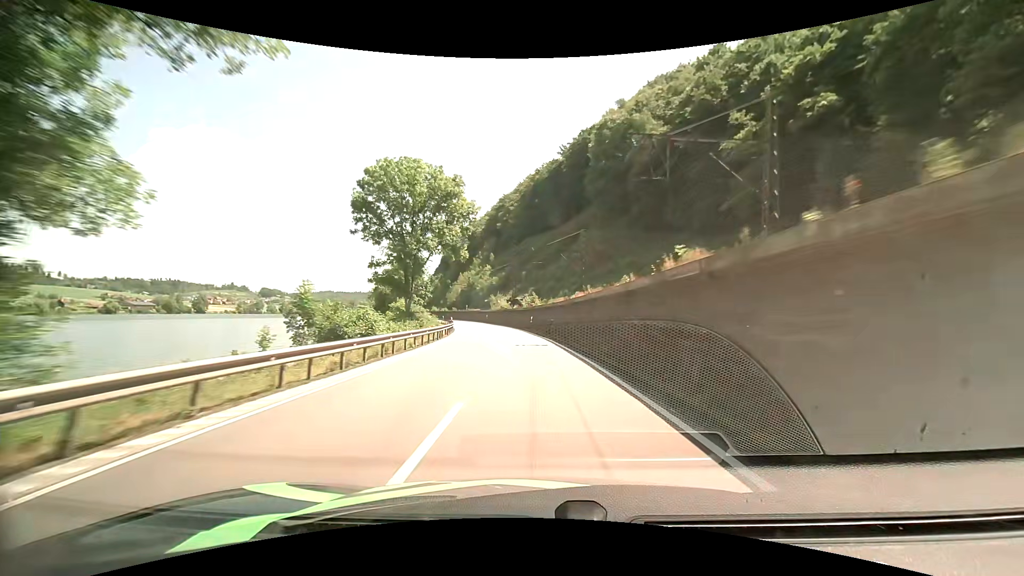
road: primary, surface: asphalt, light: Day
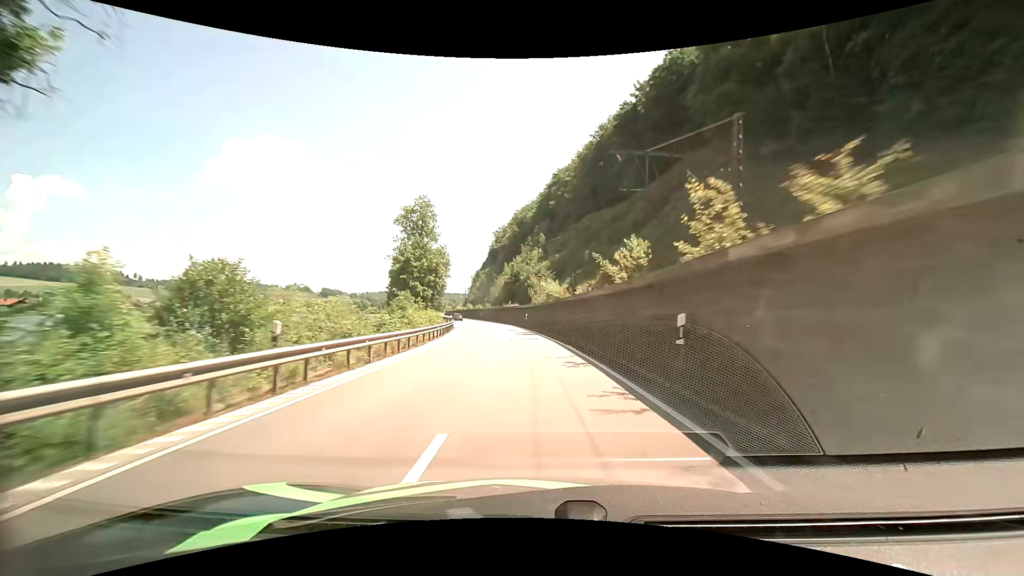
(-1.7, +38.1) m; -6°
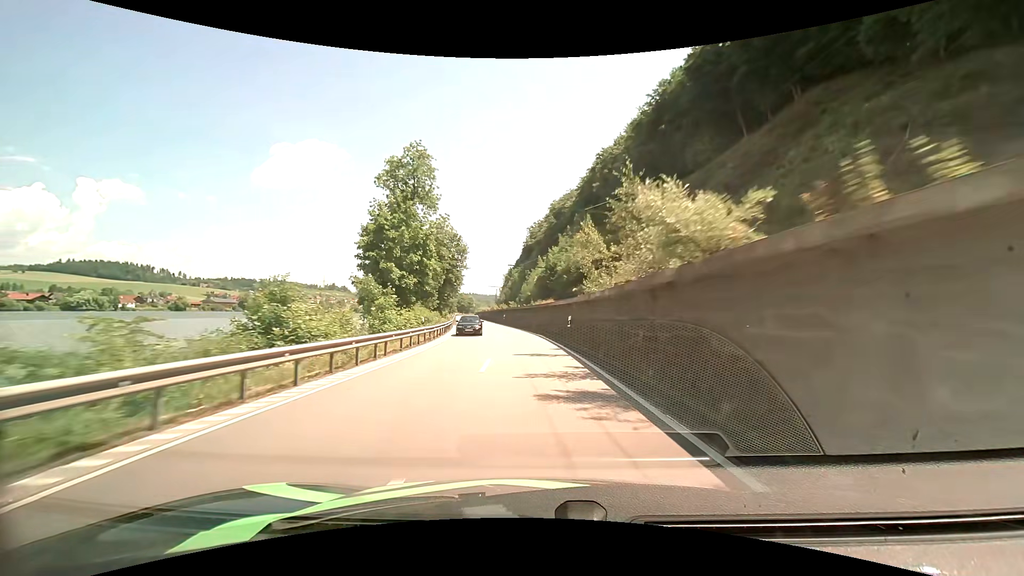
(-0.9, +25.4) m; -4°
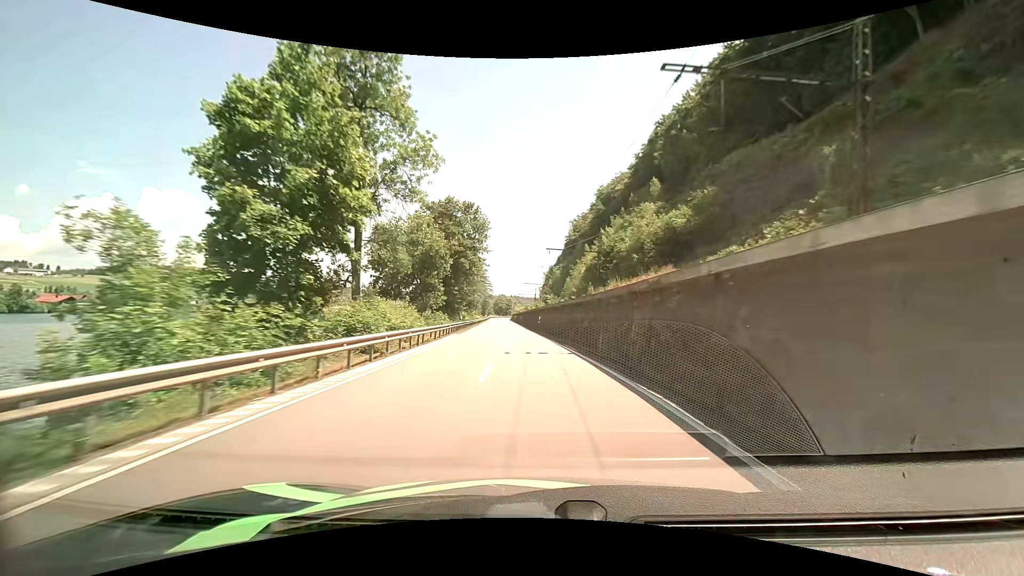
(-1.1, +25.8) m; -5°
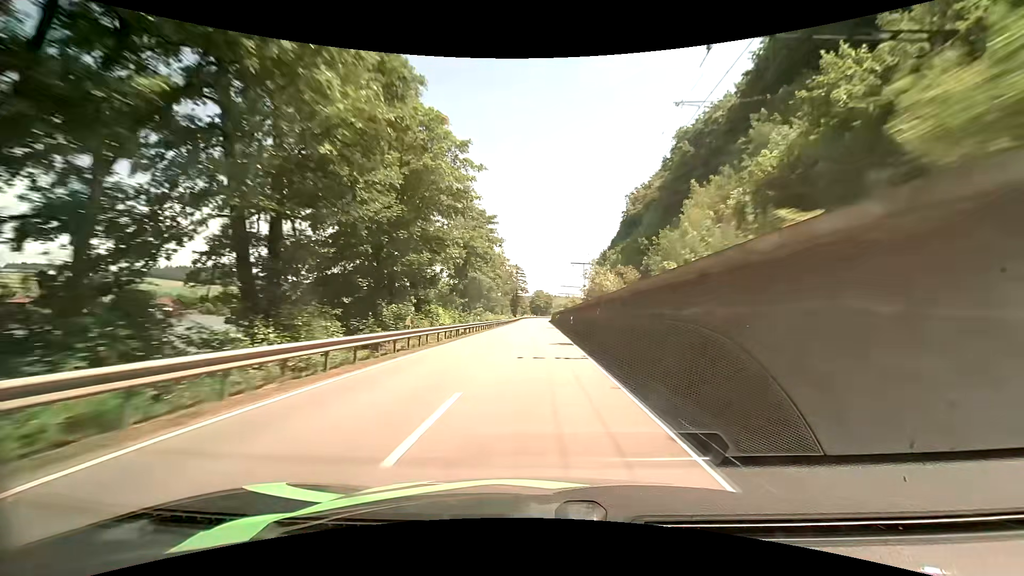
(-2.9, +53.6) m; -5°
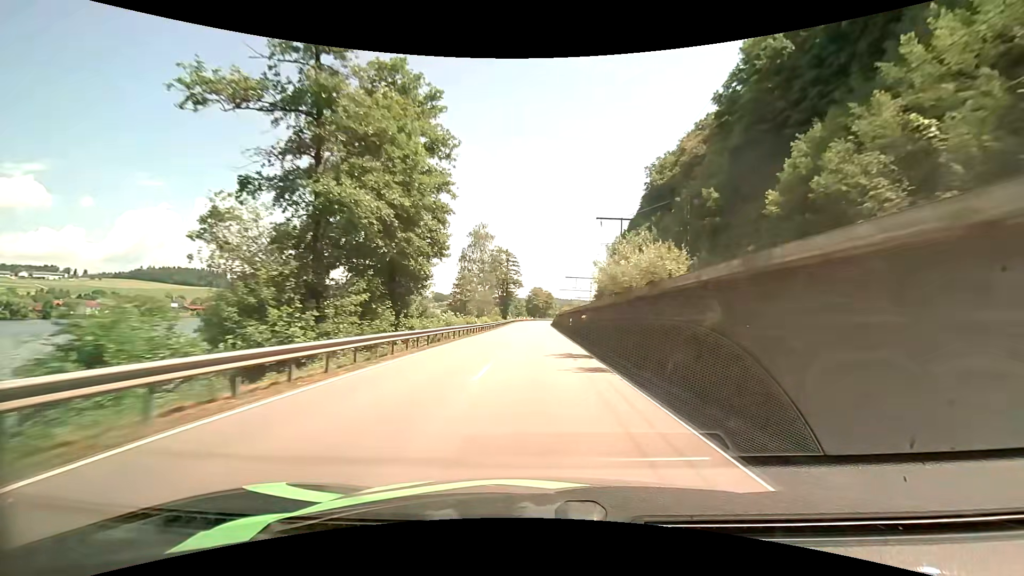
(+0.2, +41.7) m; 0°
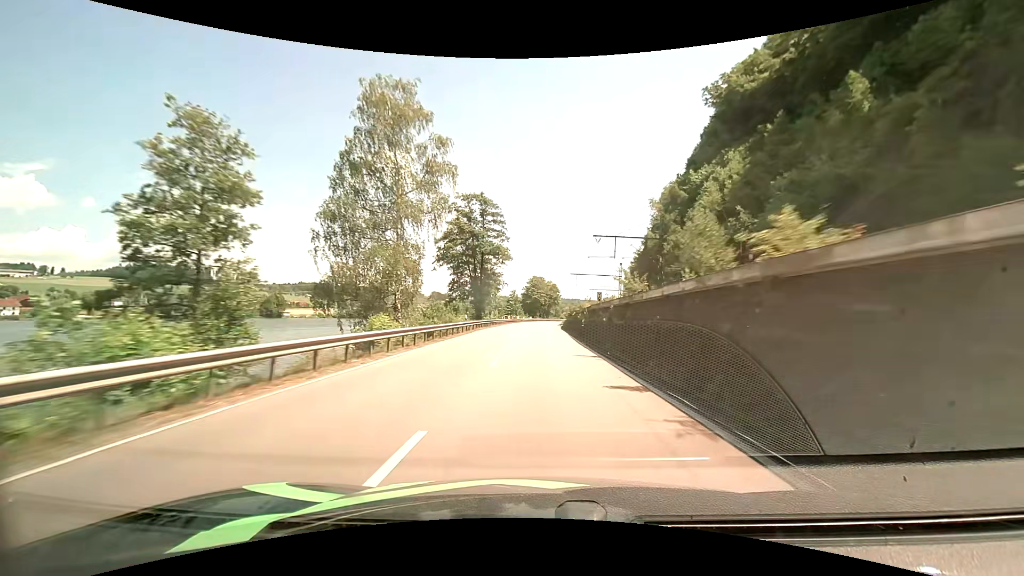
(+0.1, +56.7) m; 0°
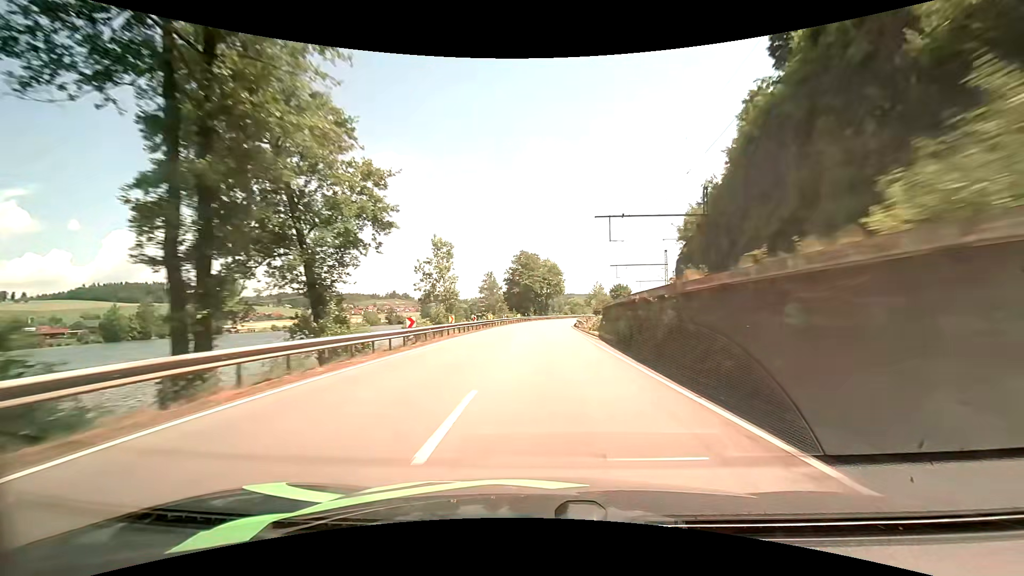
(+0.2, +56.5) m; 0°
(0, +10) (0, +20) (0, +30) (+1, +40) (+1, +50) (+2, +60) (+3, +70) (+4, +80) (+6, +90) (+8, +99) m
